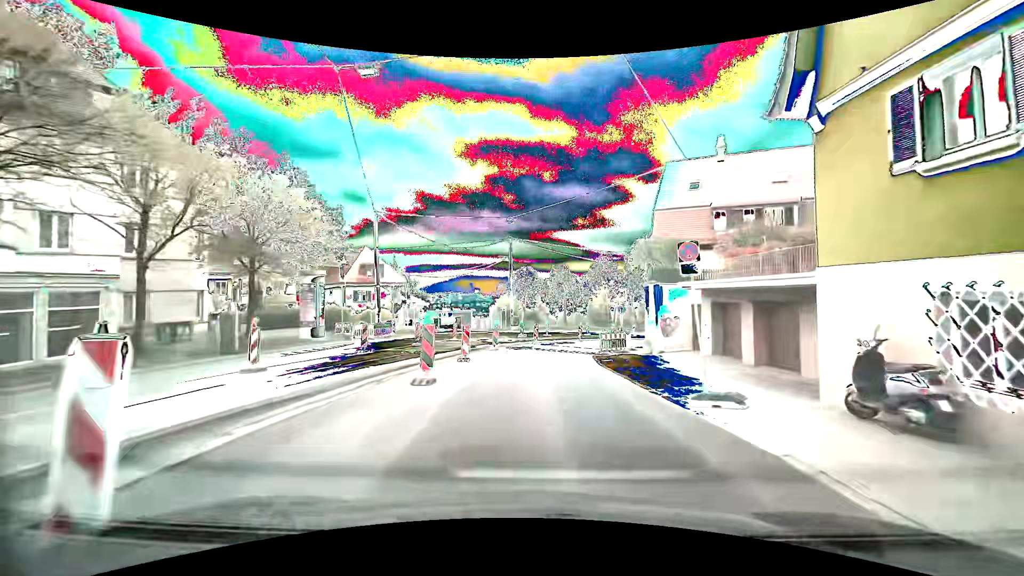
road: secondary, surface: asphalt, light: Day
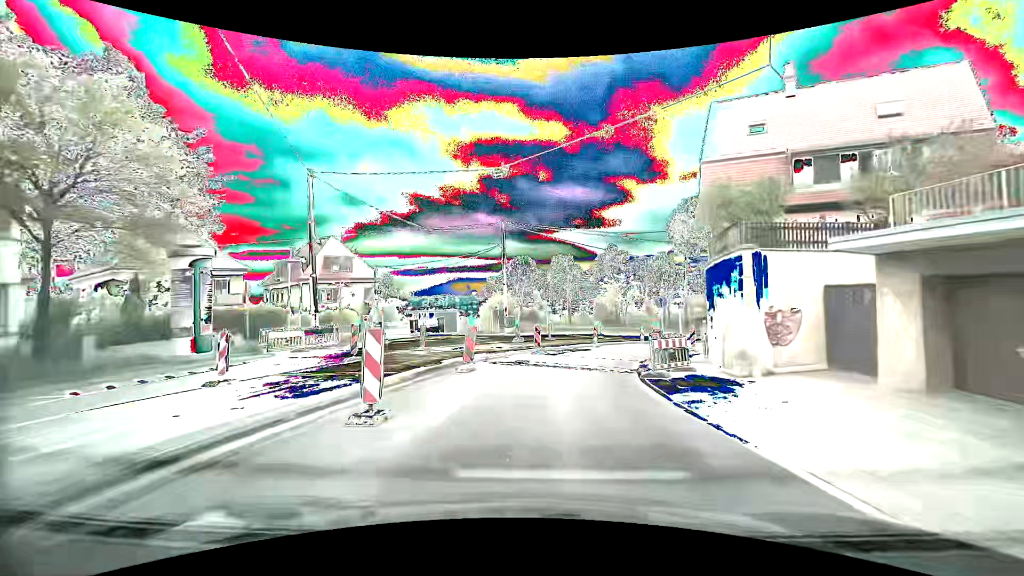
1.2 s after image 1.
(-0.3, +10.4) m; -2°
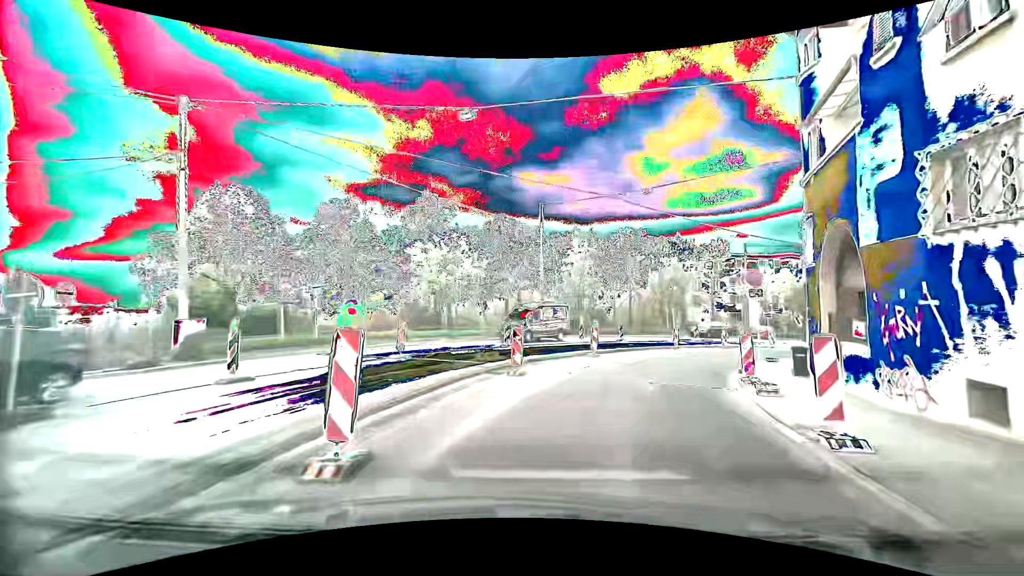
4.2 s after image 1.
(+3.5, +25.5) m; +21°
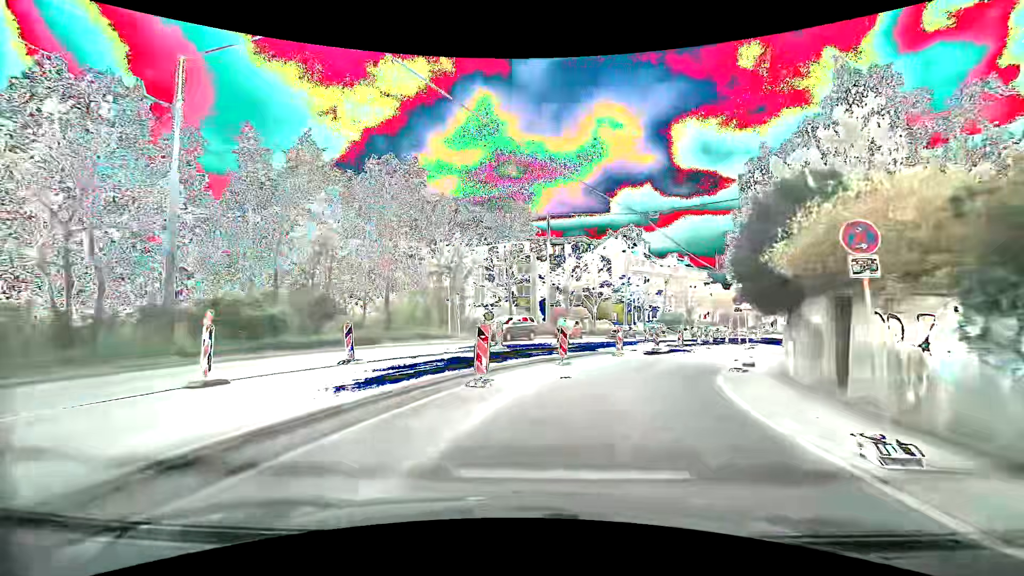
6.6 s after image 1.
(+4.5, +19.9) m; +26°
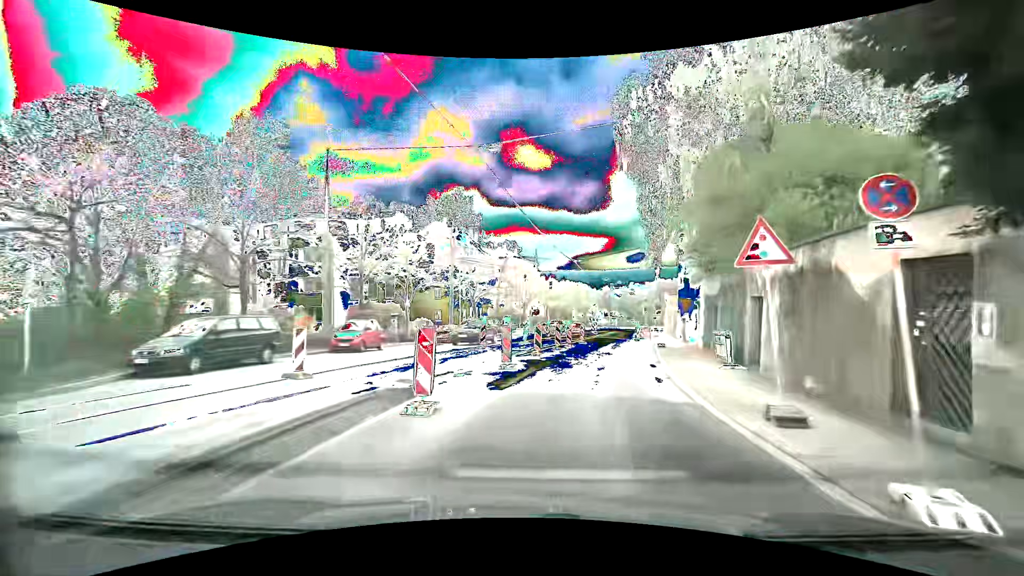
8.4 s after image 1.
(+2.5, +15.0) m; +19°
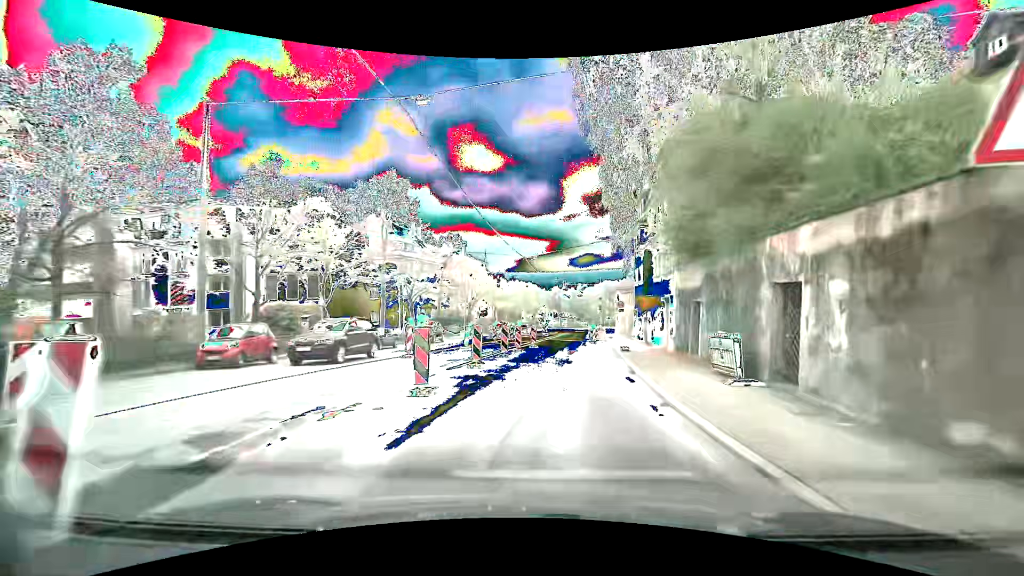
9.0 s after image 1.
(+0.3, +5.2) m; +6°
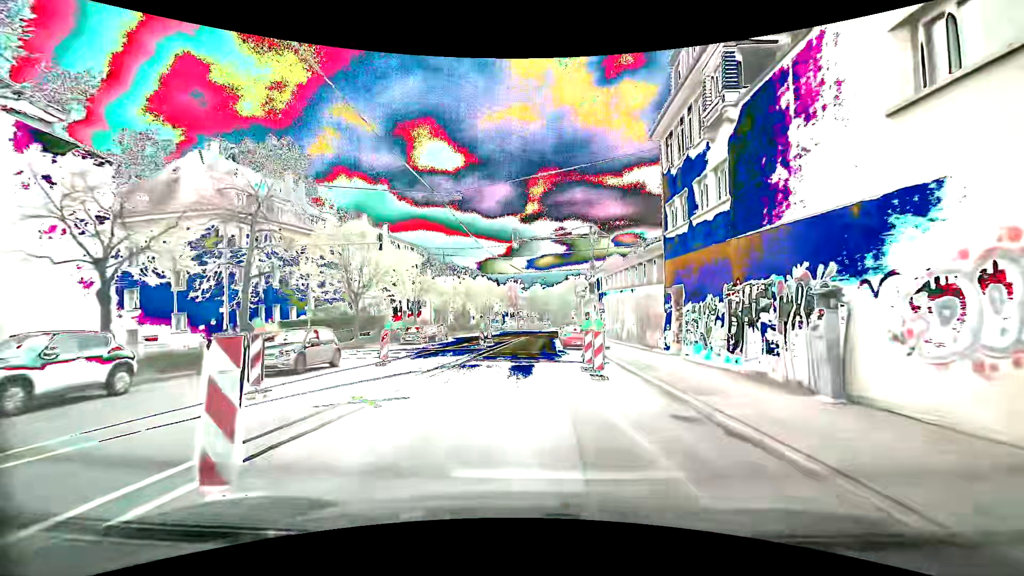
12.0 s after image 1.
(+2.2, +26.2) m; +5°
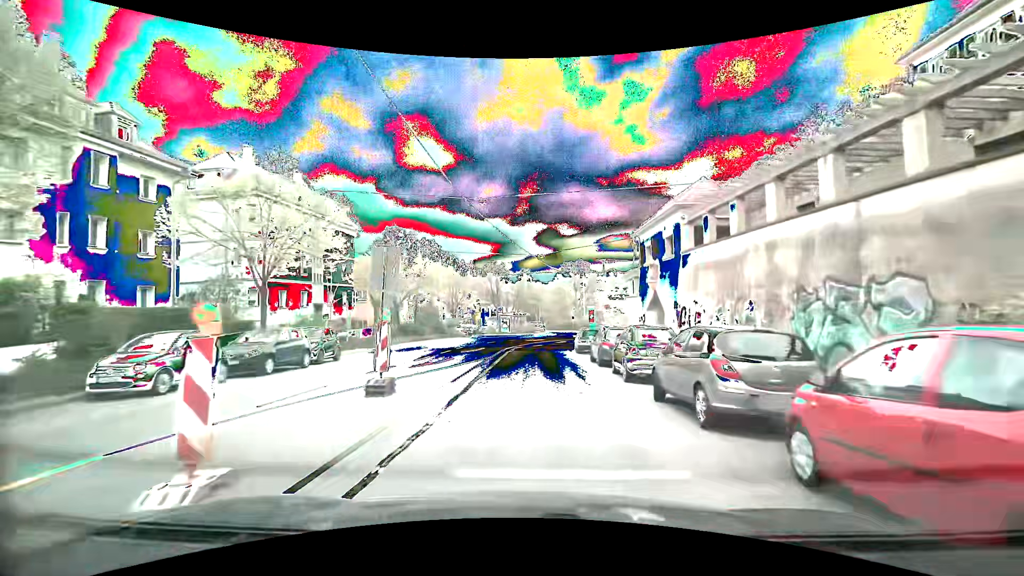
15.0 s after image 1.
(-0.6, +28.1) m; +1°
(0, +10) (0, +20) (0, +30) (+1, +40) (+4, +50) (+8, +59) (+14, +67) (+21, +74) (+29, +79) (+39, +83) m
